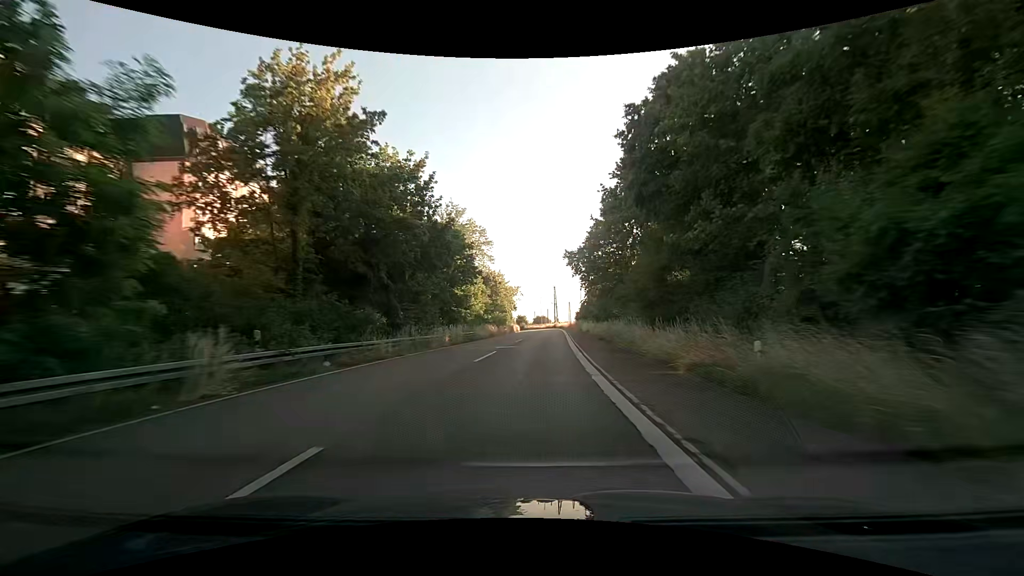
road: trunk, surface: asphalt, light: Day
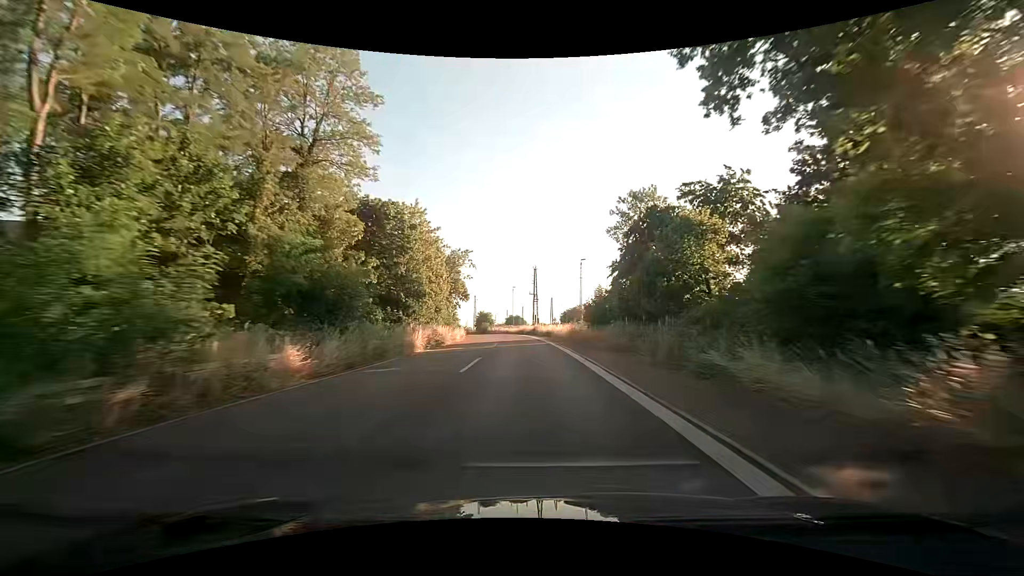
(+2.2, +57.5) m; +3°
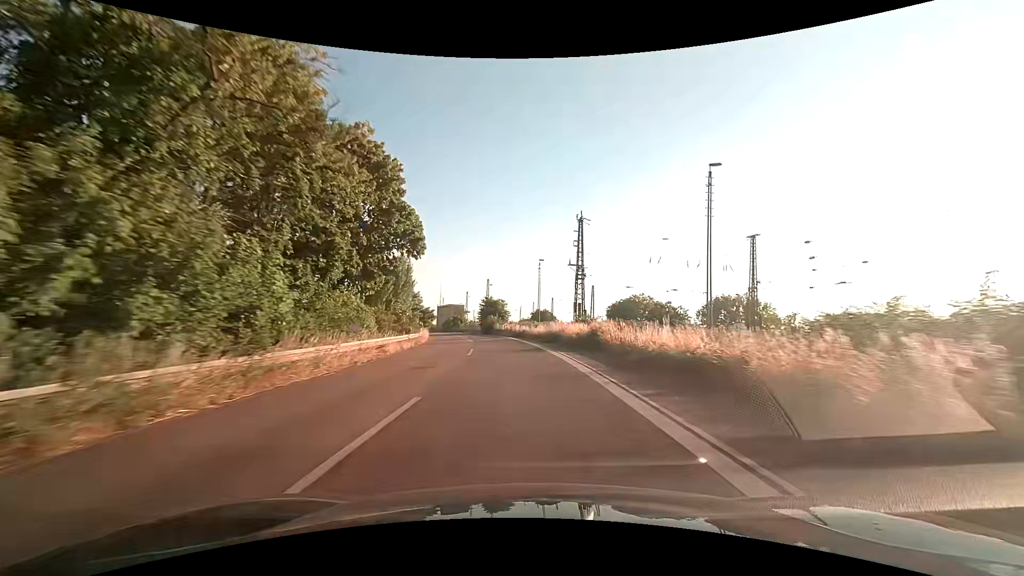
(-0.9, +46.9) m; -3°
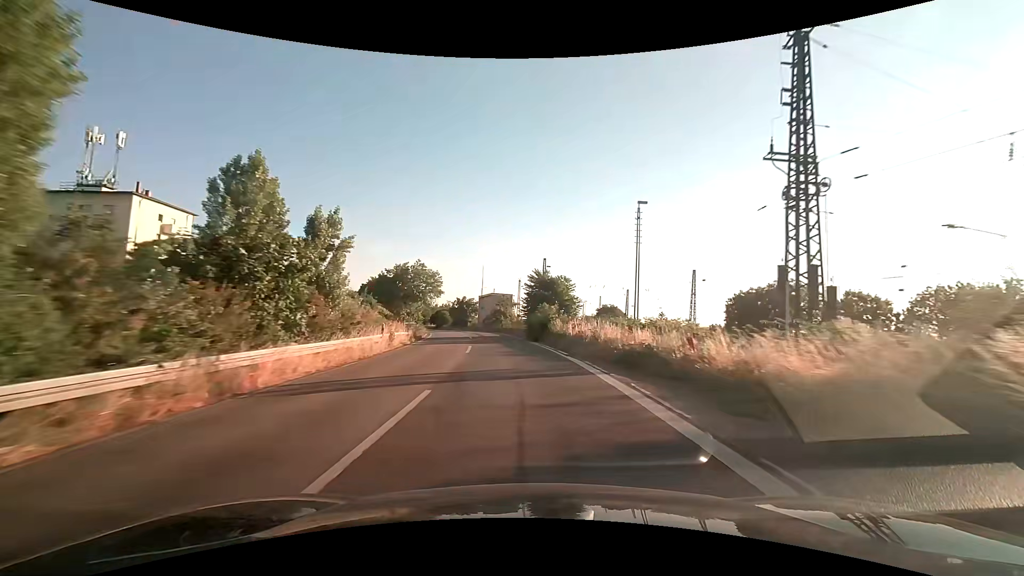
(-2.0, +35.7) m; -7°
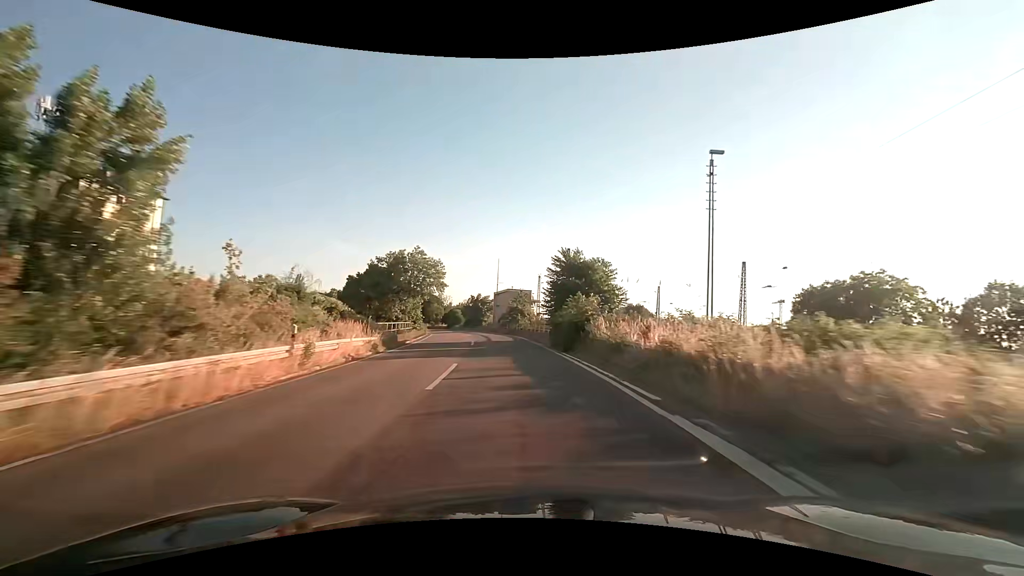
(-0.2, +12.0) m; -2°
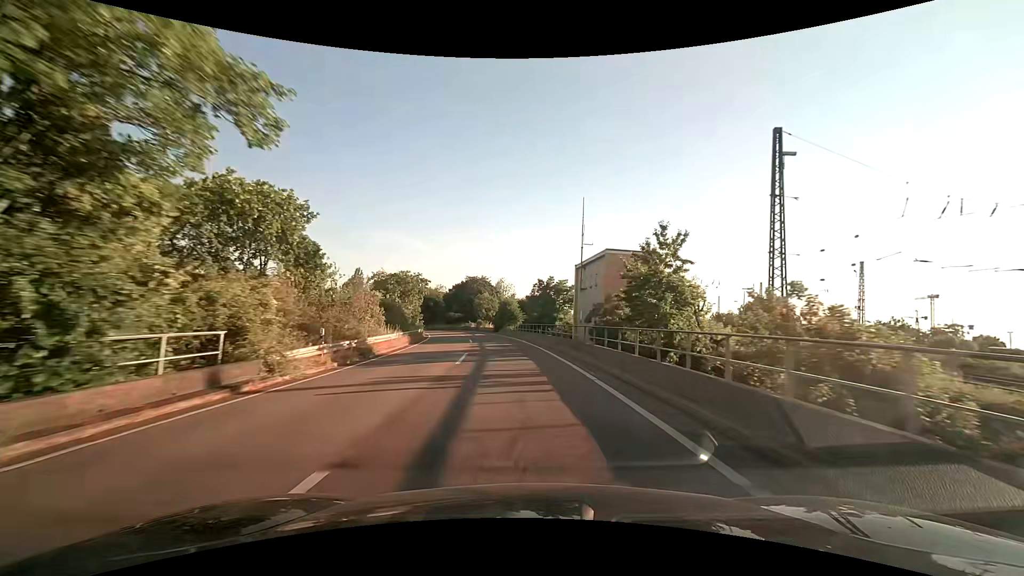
(-3.3, +47.5) m; -9°
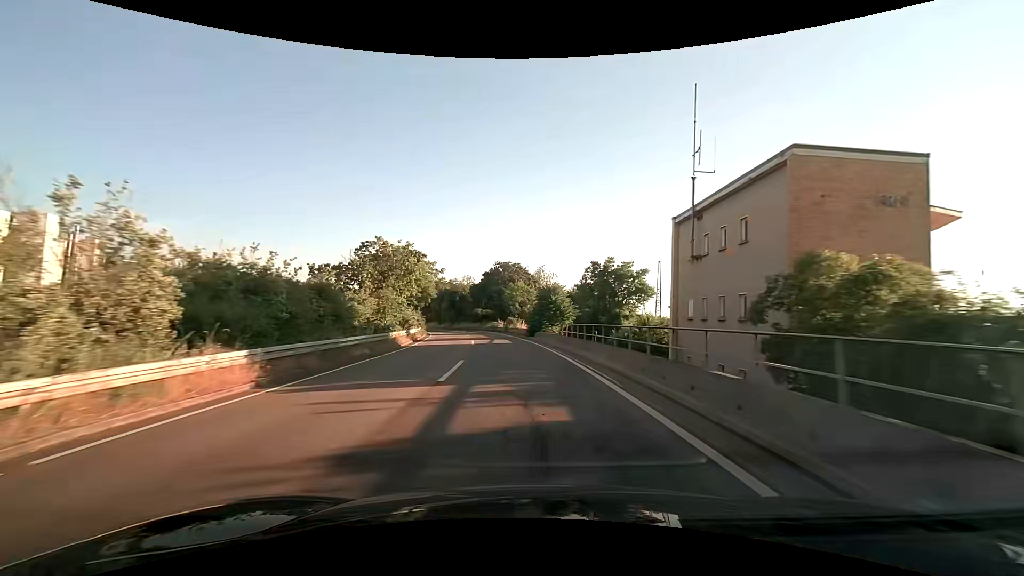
(-1.0, +23.5) m; -5°
(0, +10) (-1, +20) (-1, +30) (-3, +40) (-4, +50) (-6, +60) (-8, +69) (-10, +79) (-13, +89) (-16, +98) m
